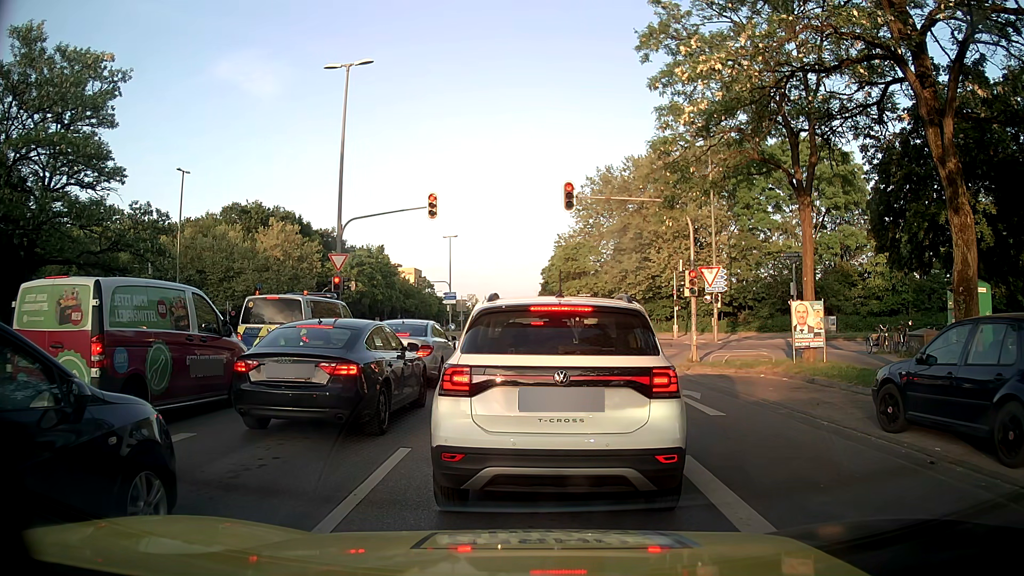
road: secondary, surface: asphalt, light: Day
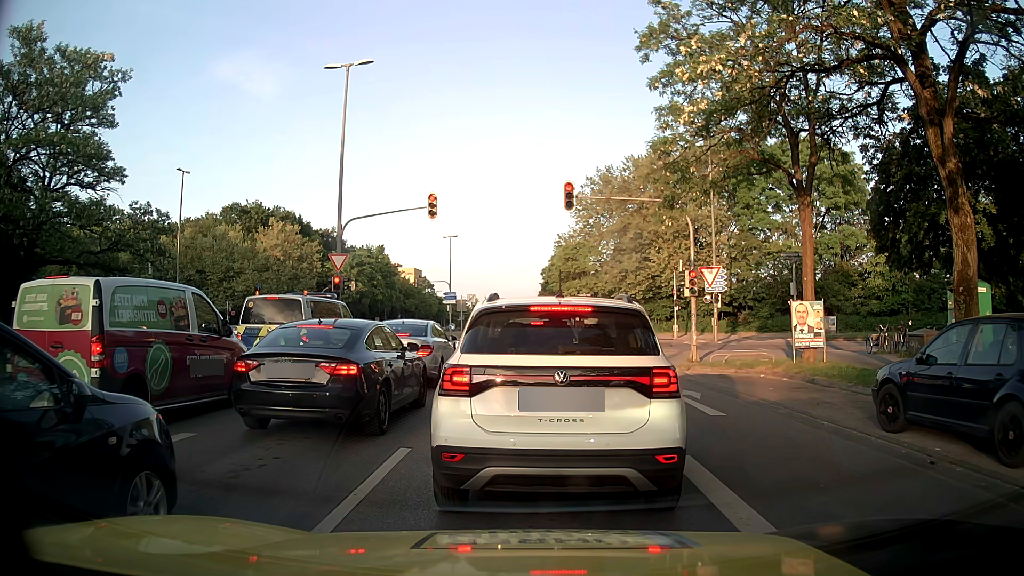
(0.0, 0.0) m; 0°
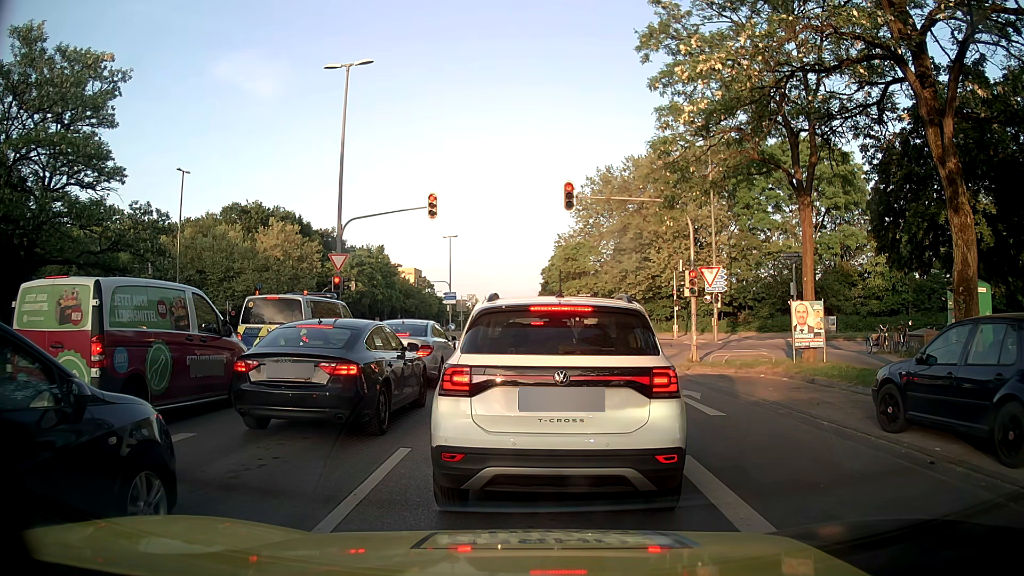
(0.0, 0.0) m; 0°
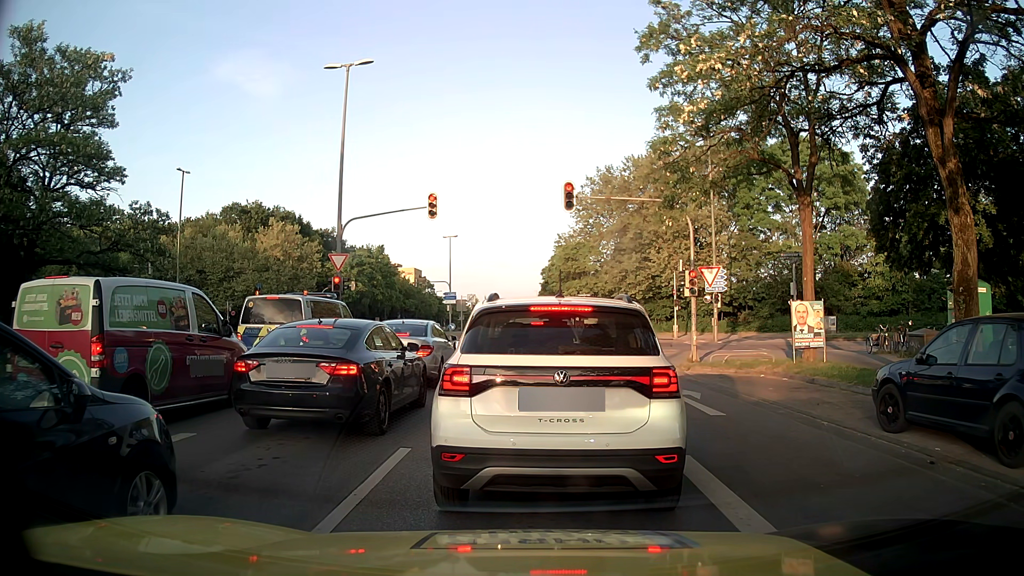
(0.0, 0.0) m; 0°
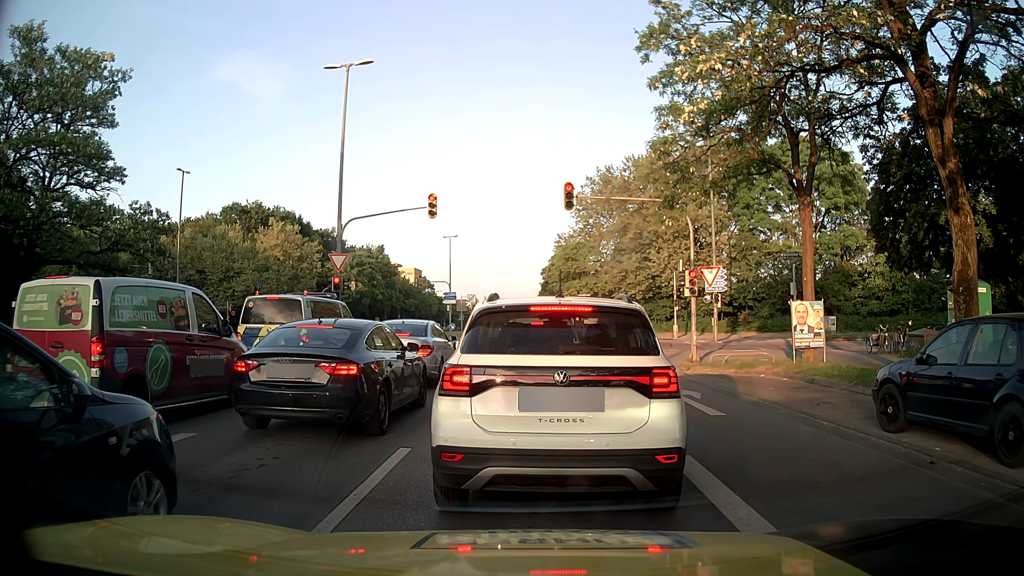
(0.0, 0.0) m; 0°
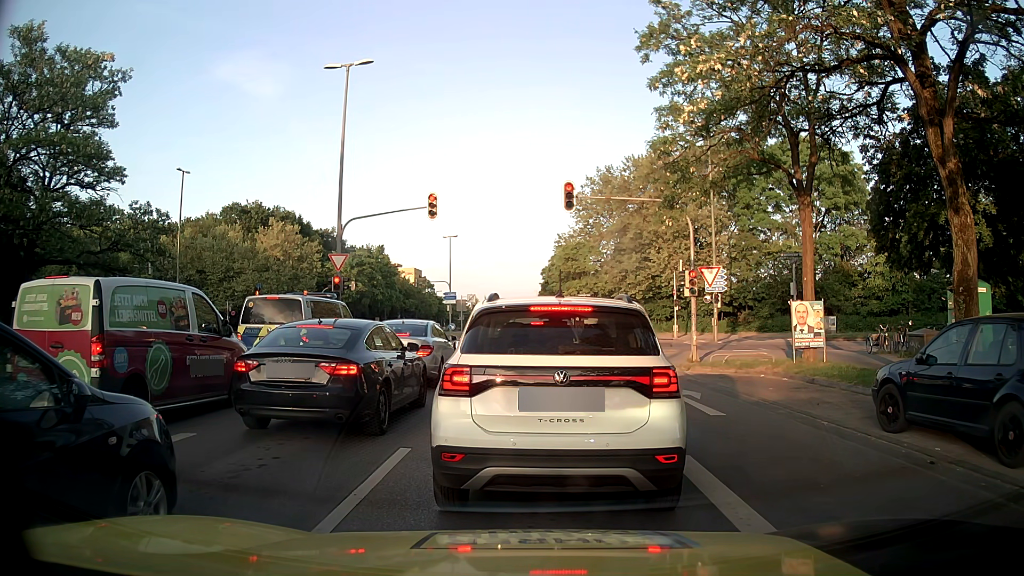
(0.0, 0.0) m; 0°
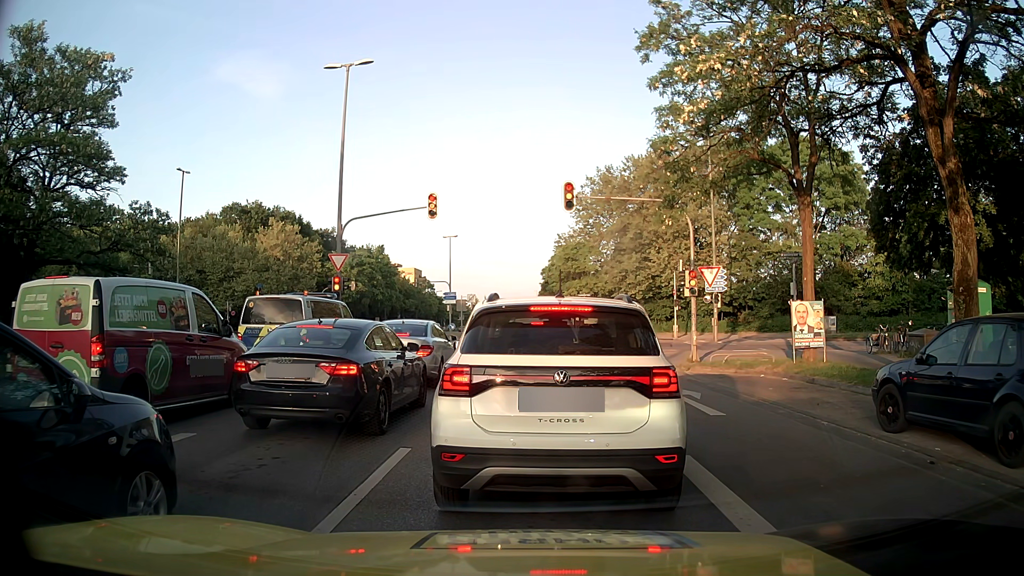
(0.0, 0.0) m; 0°
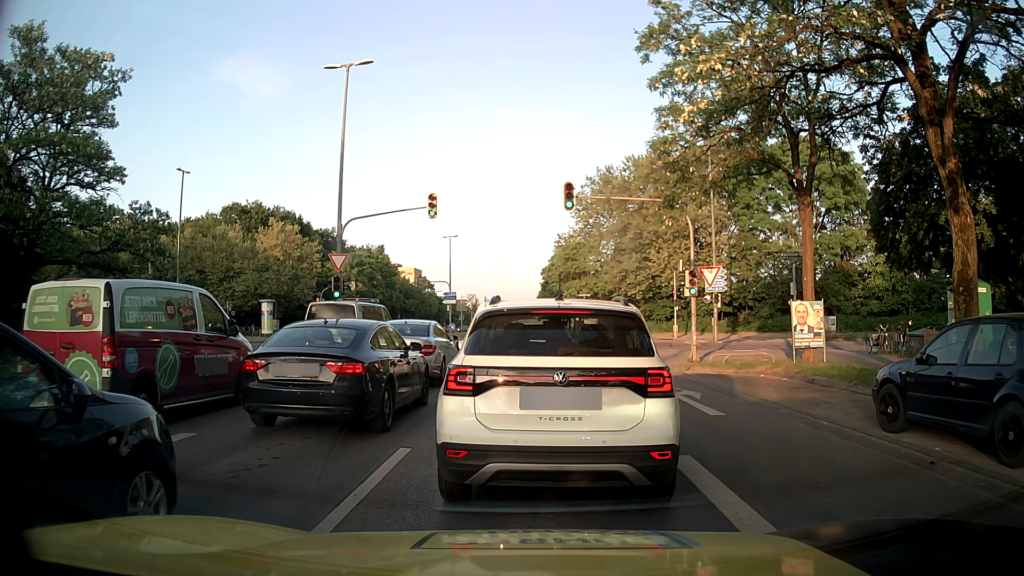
(0.0, 0.0) m; 0°
(+1, +10) (+1, +20) (+2, +30) (+3, +40) (+3, +50) (+4, +60) (+5, +70) (+5, +80) (+5, +90) (+6, +100) m
